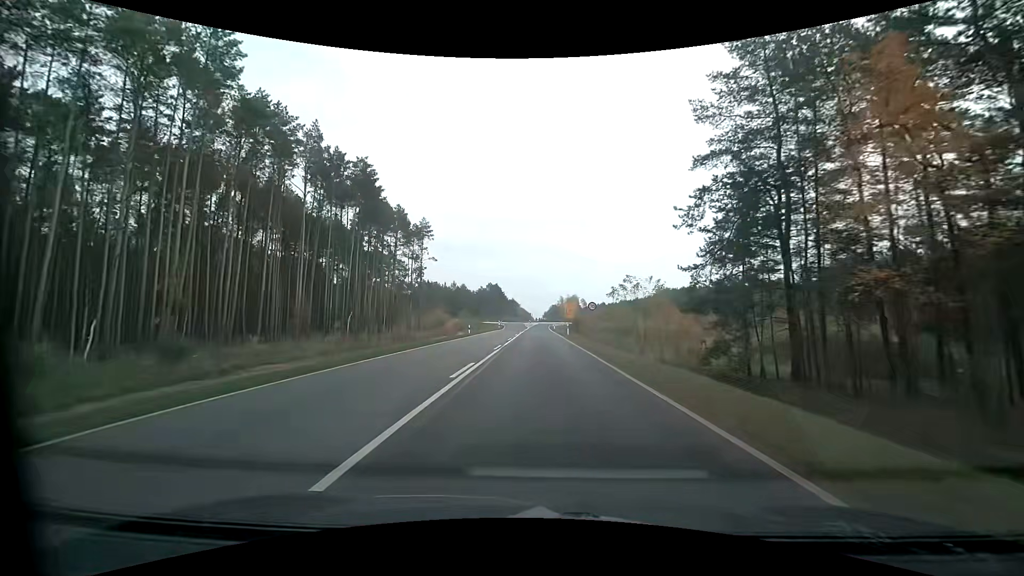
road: primary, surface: asphalt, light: Day
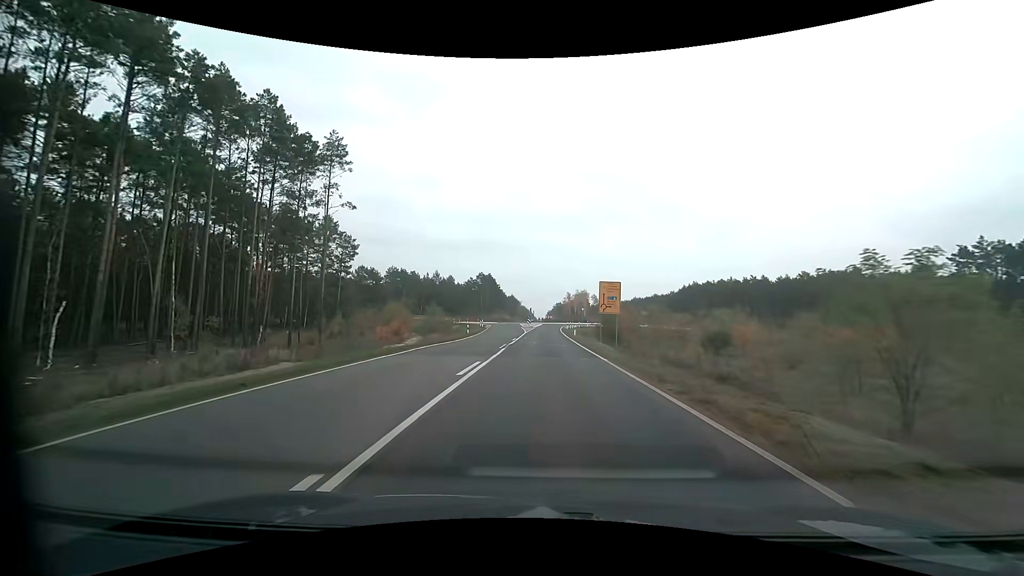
(-0.1, +47.1) m; 0°
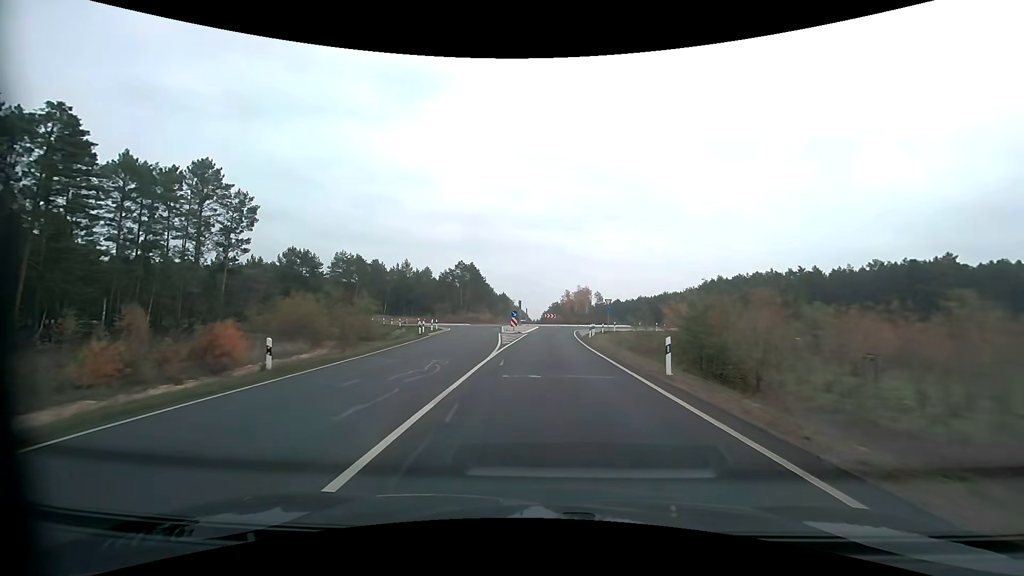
(+0.1, +37.7) m; 0°
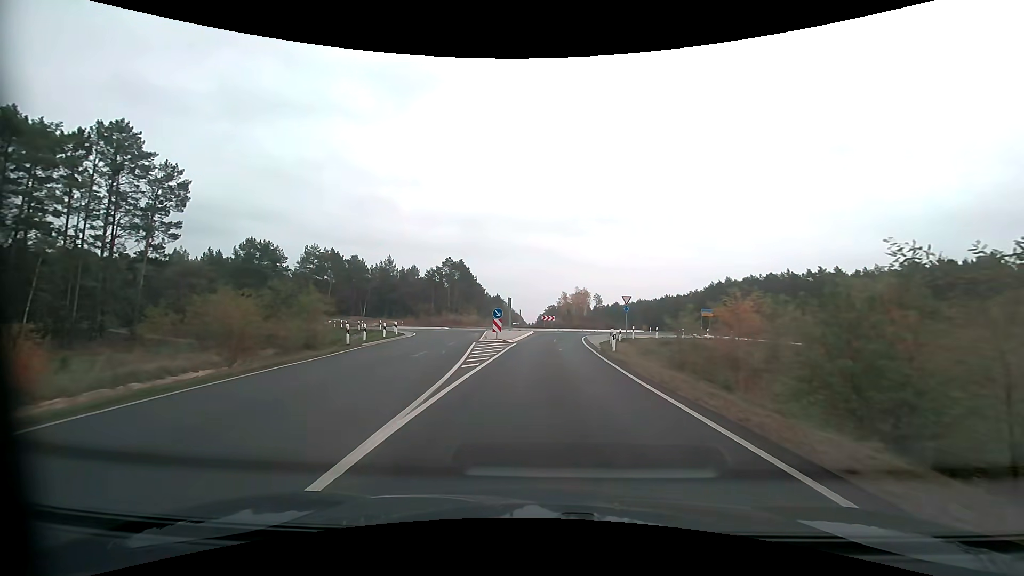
(+0.1, +13.5) m; +1°
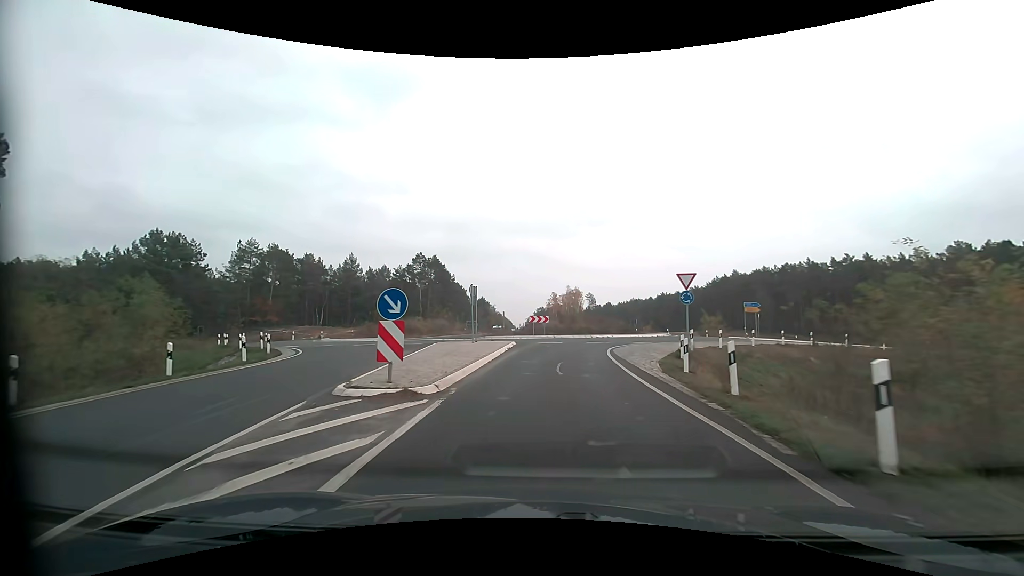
(+0.2, +19.0) m; +1°
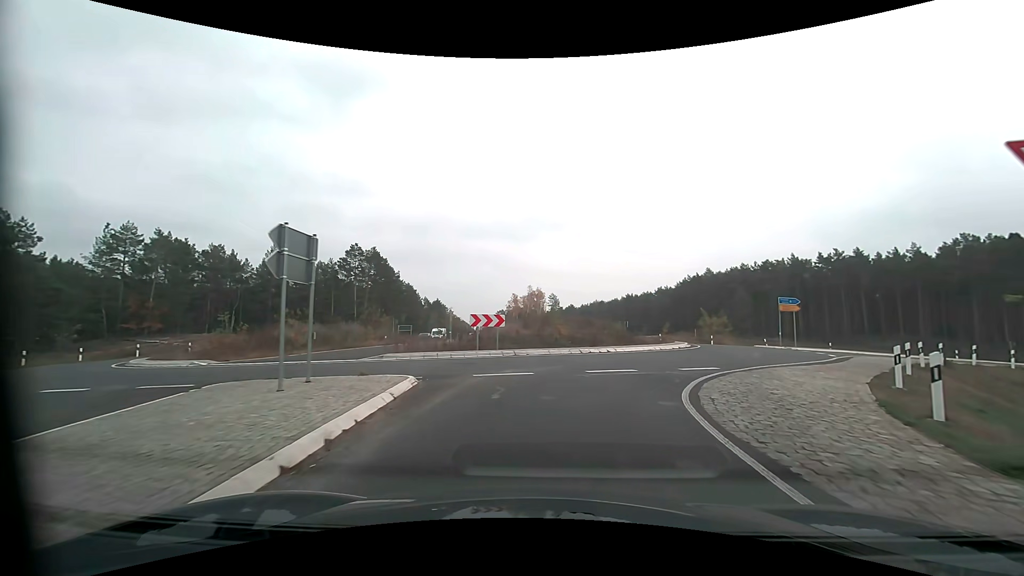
(+0.3, +16.7) m; +4°
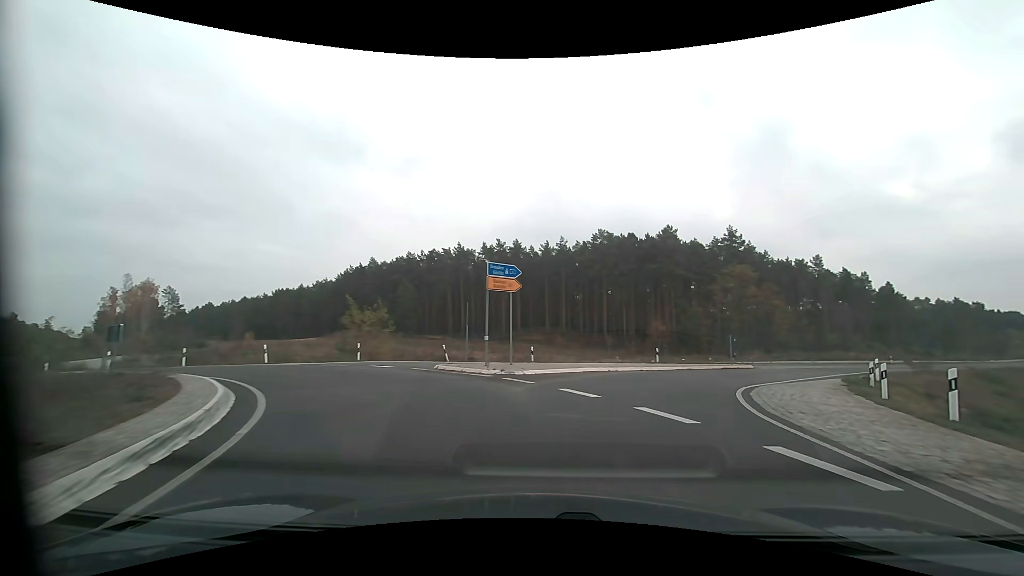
(+8.0, +24.2) m; +37°
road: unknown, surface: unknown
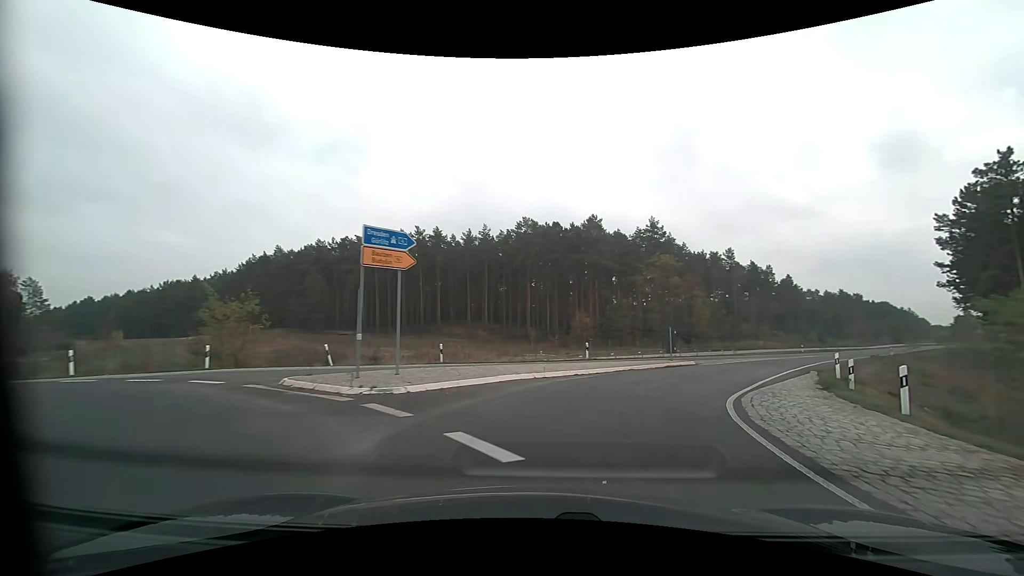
(+0.4, +5.5) m; +8°
(+1, +10) (+5, +19) (+10, +28) (+16, +36) (+22, +44) (+28, +52) (+34, +60) (+40, +68) (+46, +76) (+52, +84) m
